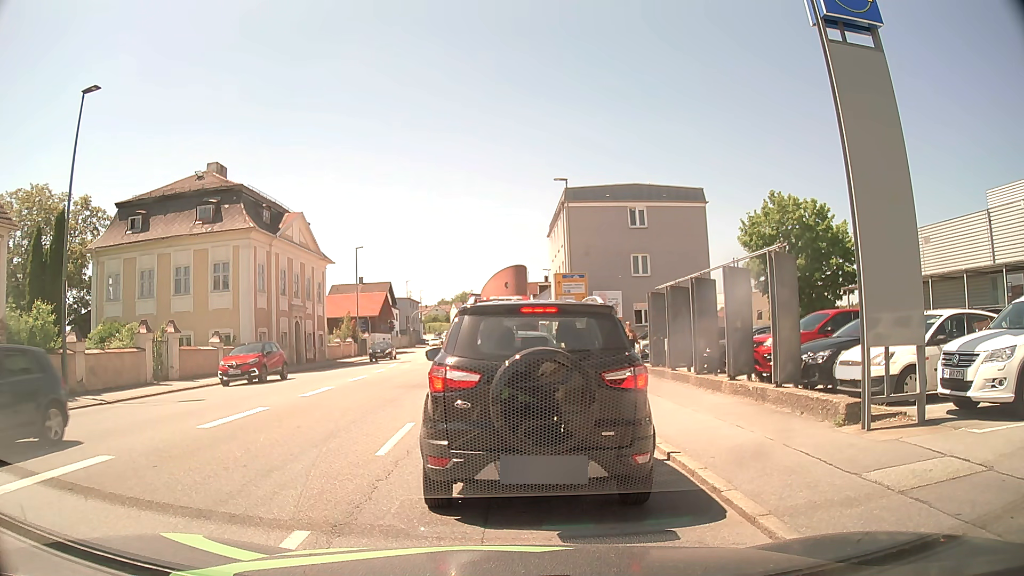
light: Day
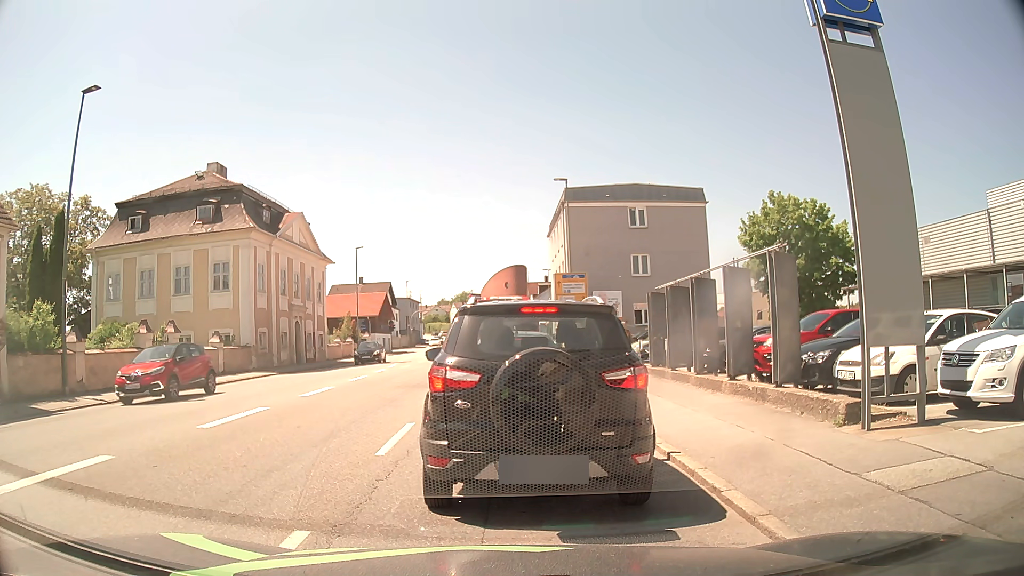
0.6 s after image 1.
(0.0, 0.0) m; 0°
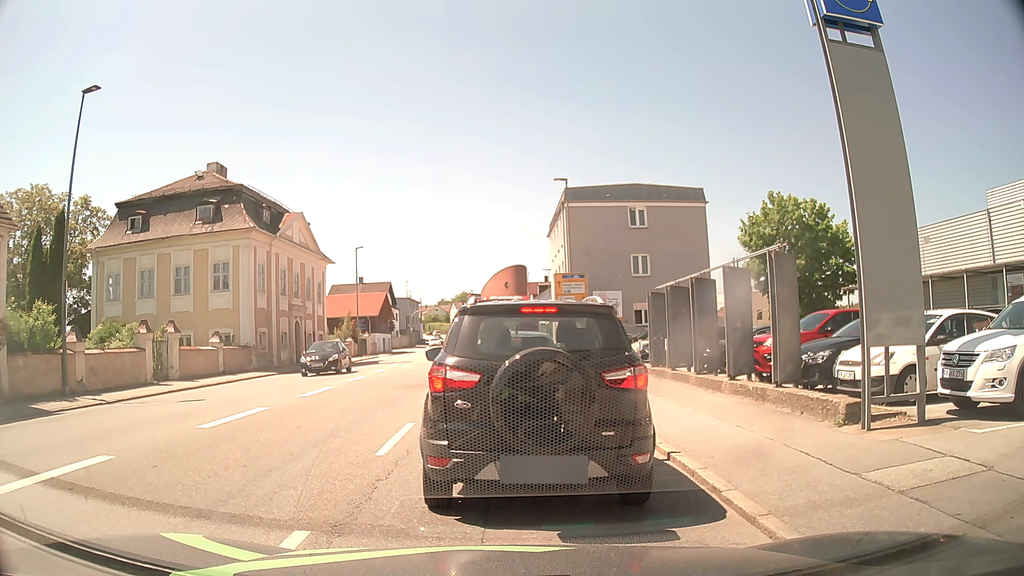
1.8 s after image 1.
(0.0, 0.0) m; 0°
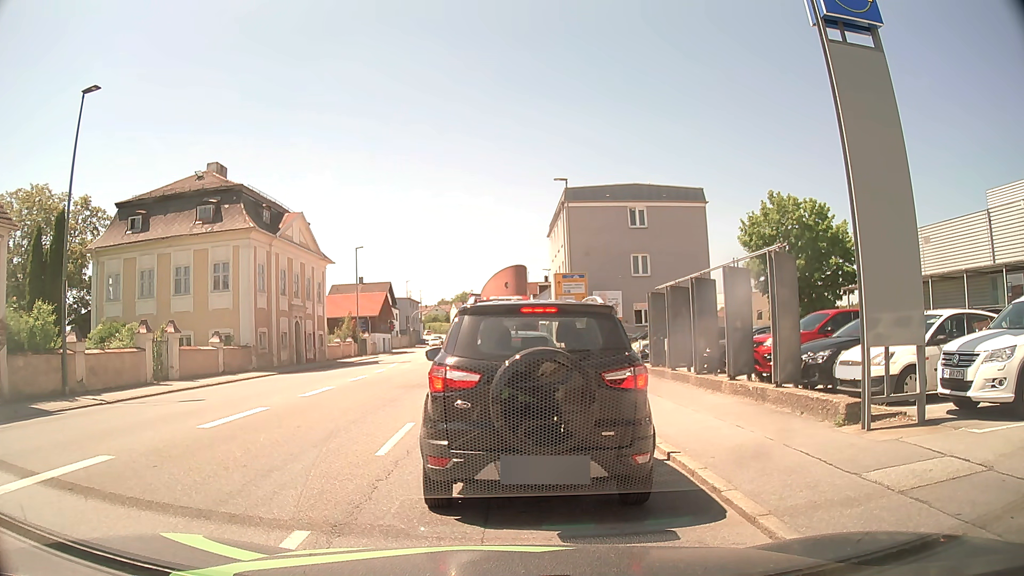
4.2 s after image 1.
(0.0, 0.0) m; 0°
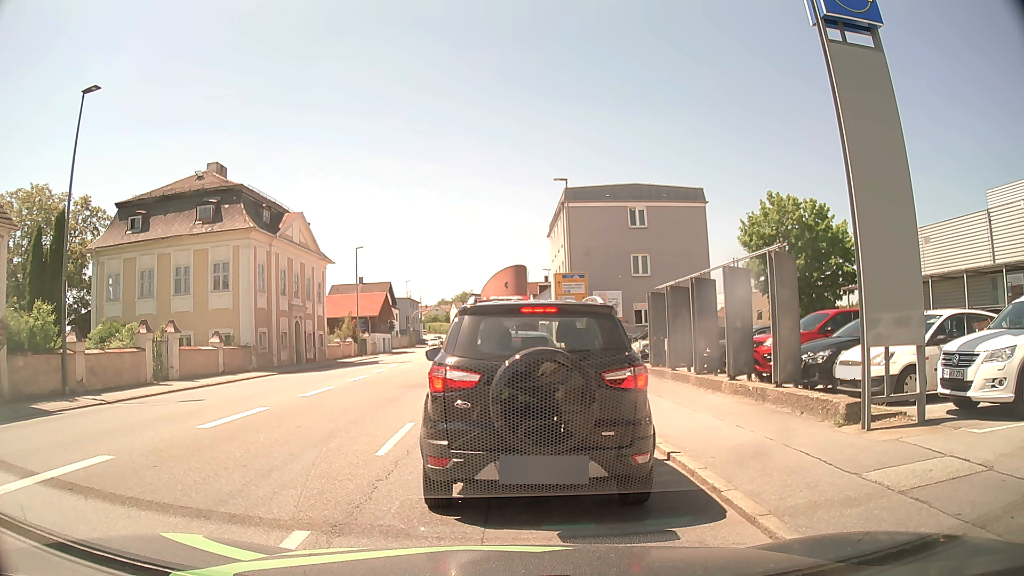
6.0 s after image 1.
(0.0, 0.0) m; 0°
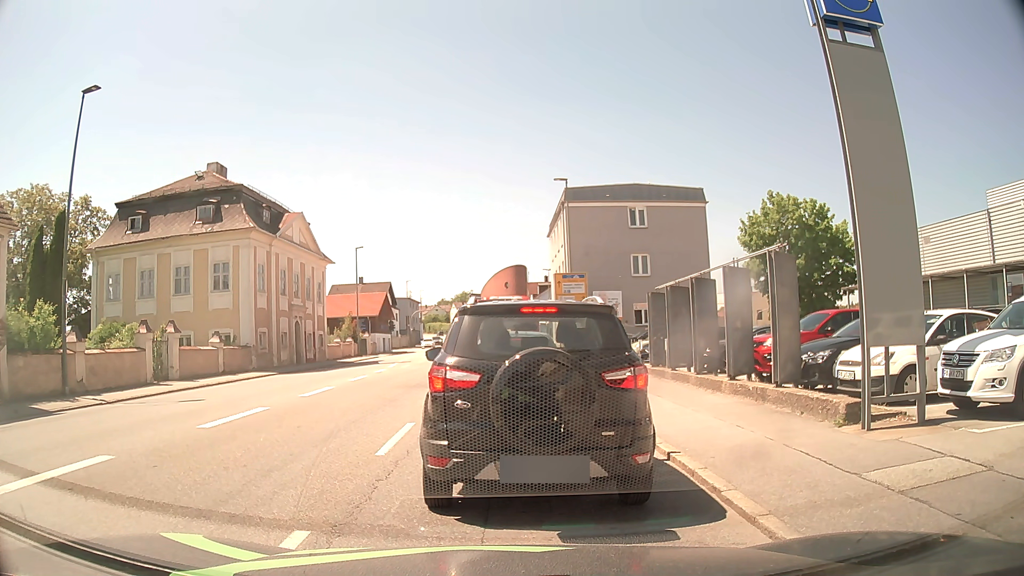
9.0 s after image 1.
(0.0, 0.0) m; 0°
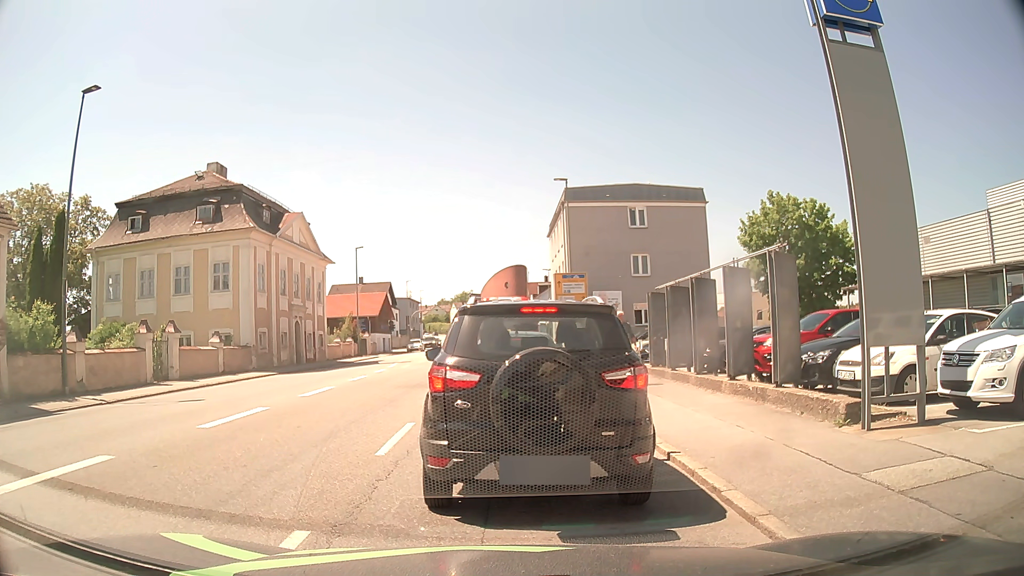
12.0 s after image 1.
(0.0, 0.0) m; 0°
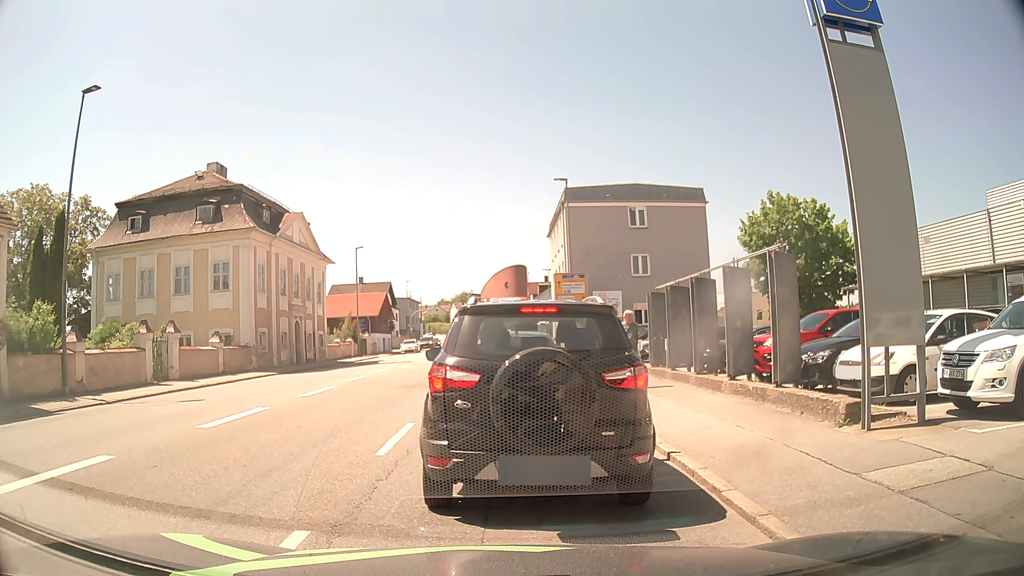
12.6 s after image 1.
(0.0, 0.0) m; 0°
